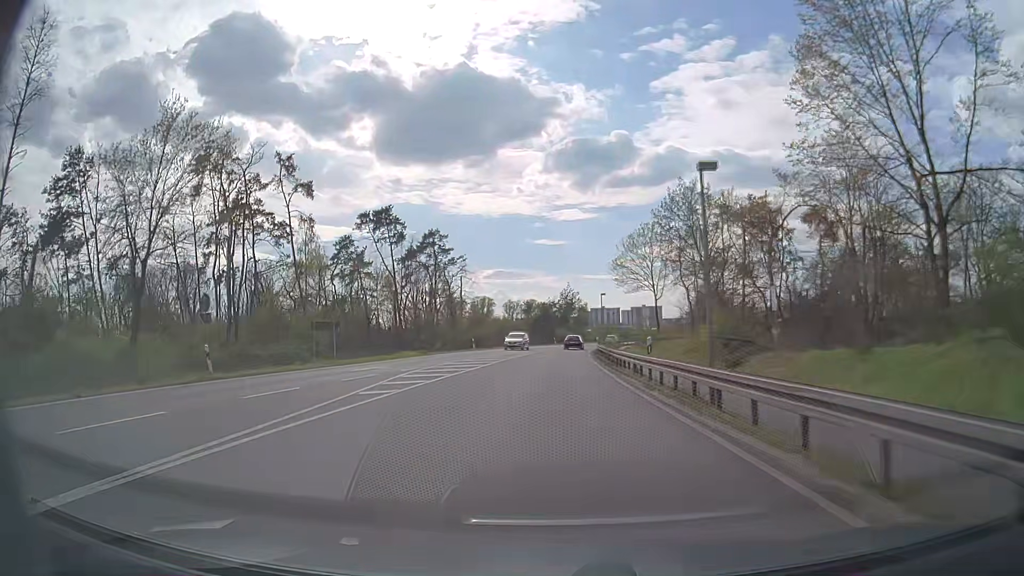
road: primary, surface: asphalt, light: Day
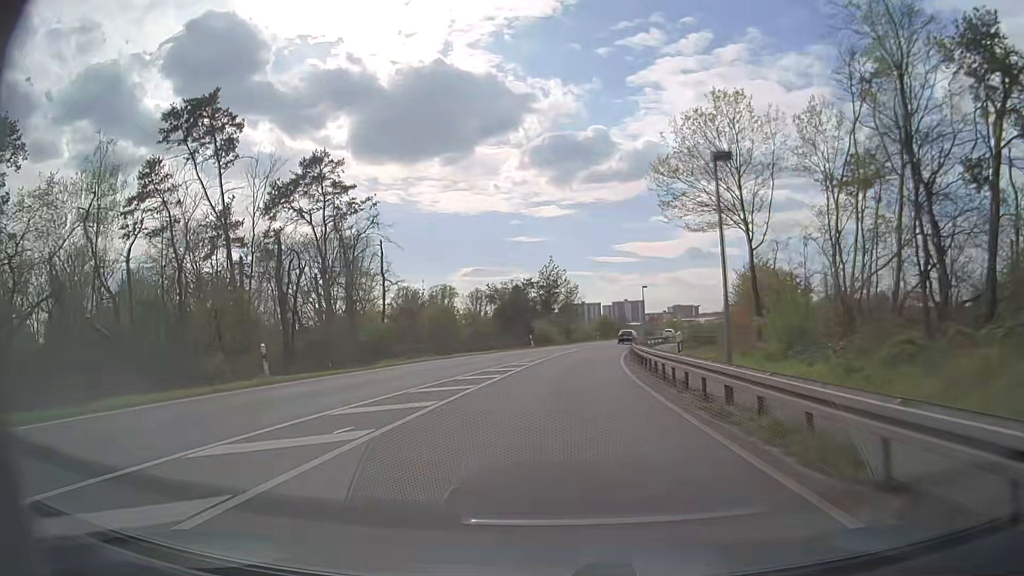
(0.0, +42.2) m; +1°
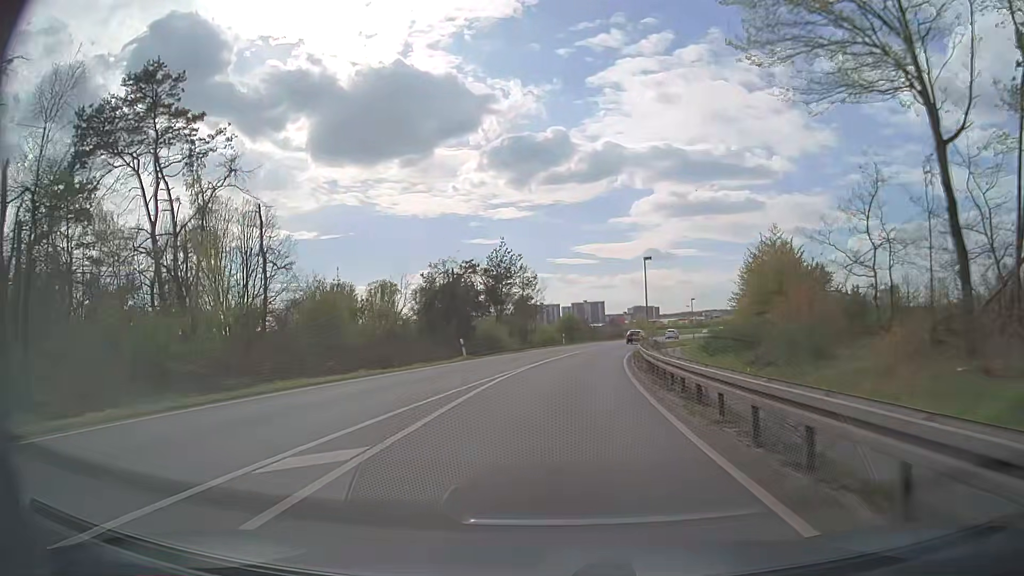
(+0.6, +21.4) m; +3°
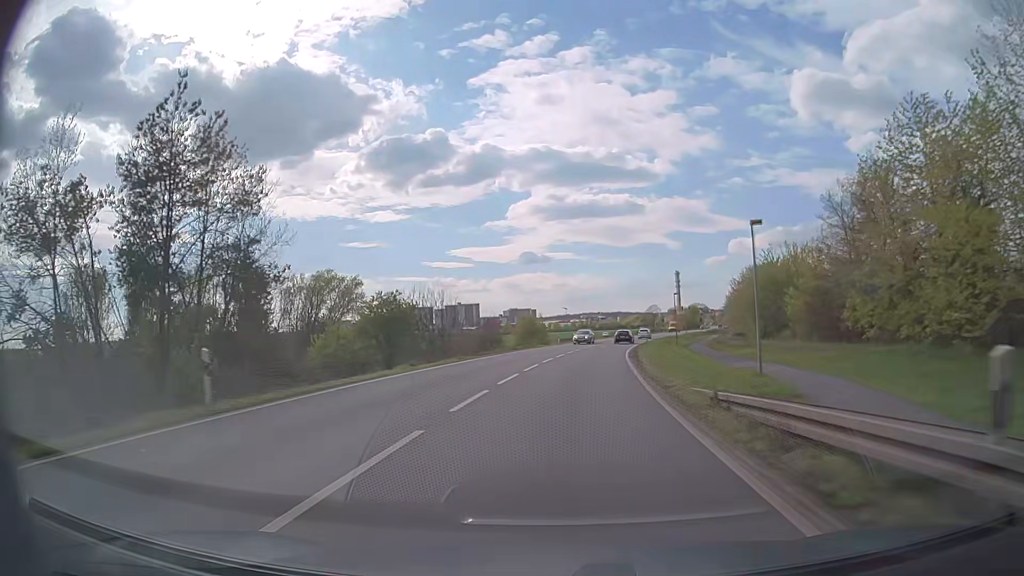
(+4.7, +53.4) m; +10°
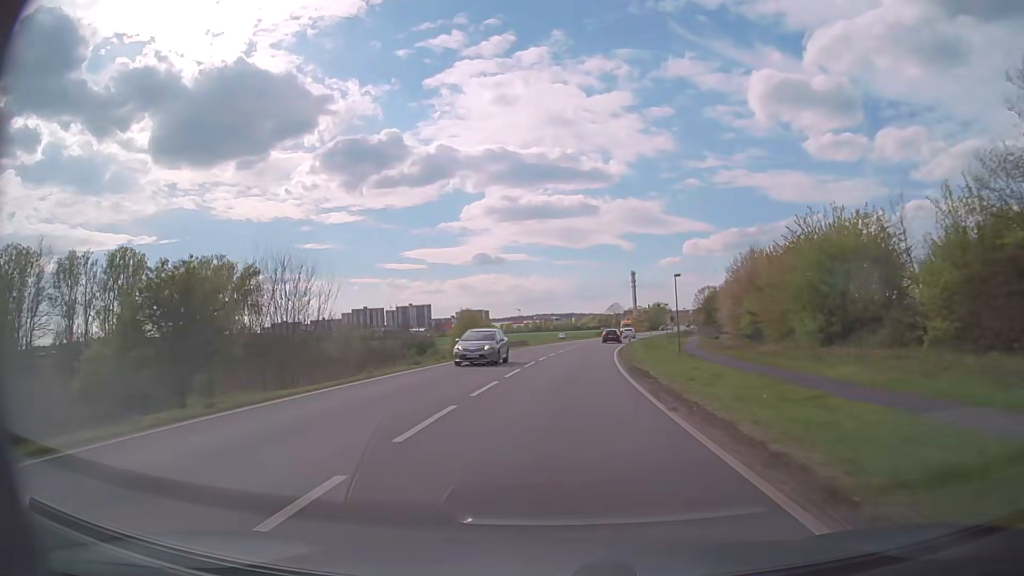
(+0.8, +21.4) m; +4°
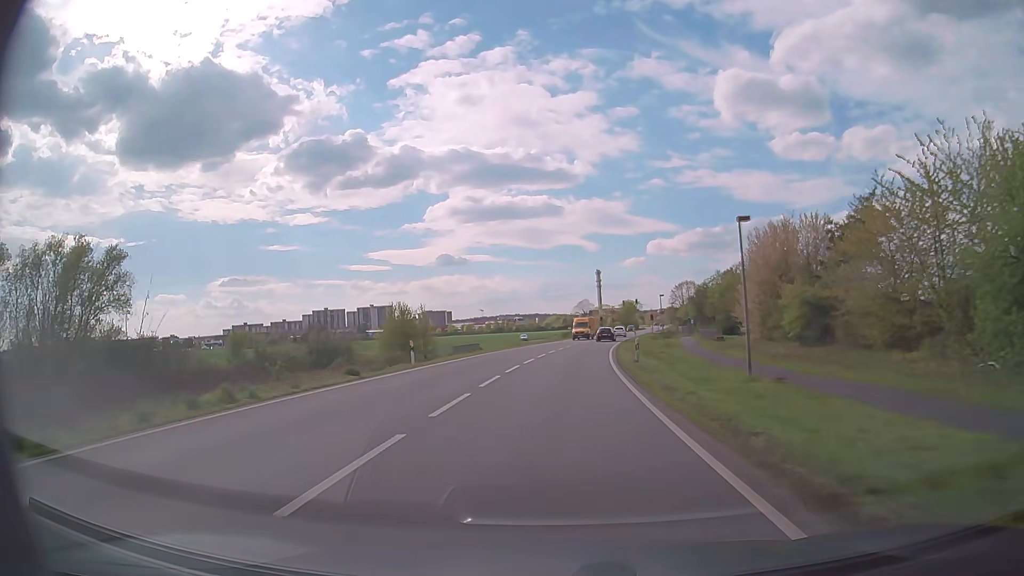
(+0.6, +21.4) m; +3°
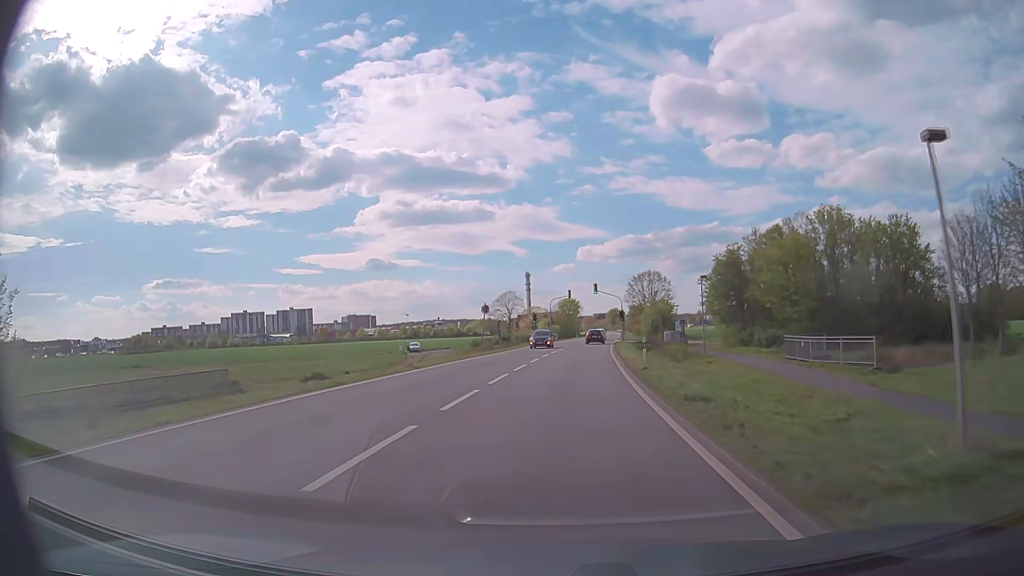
(+2.9, +53.4) m; +6°
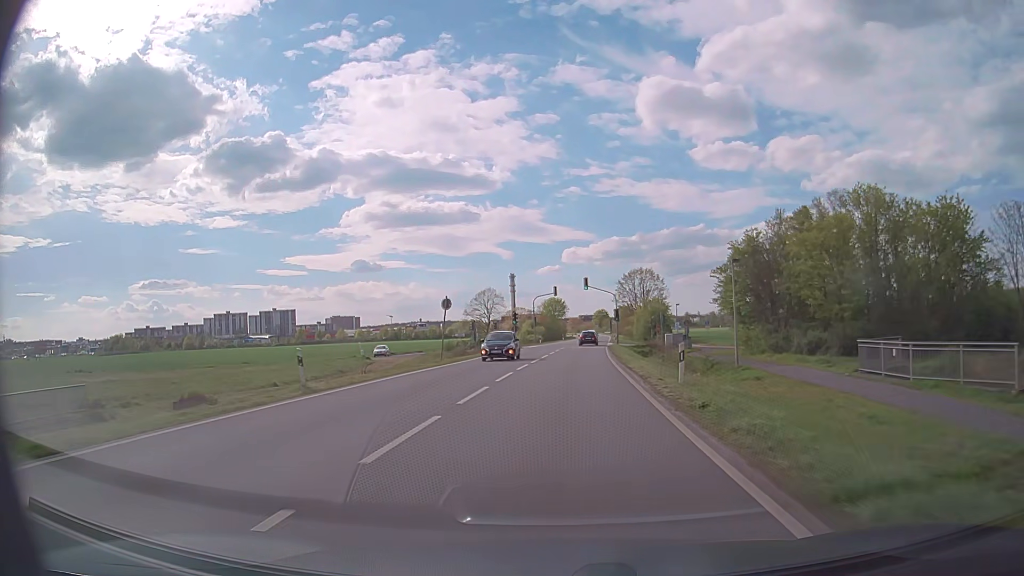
(+0.1, +10.7) m; +1°
(0, +10) (0, +20) (+1, +30) (+1, +40) (+2, +50) (+3, +60) (+4, +70) (+4, +80) (+5, +90) (+6, +100) m
